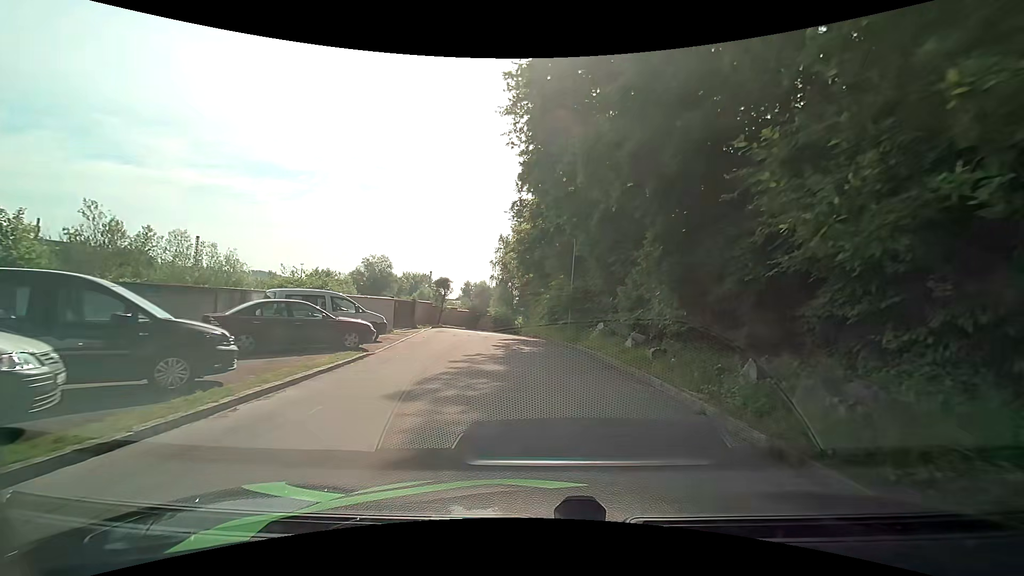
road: residential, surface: asphalt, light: Day
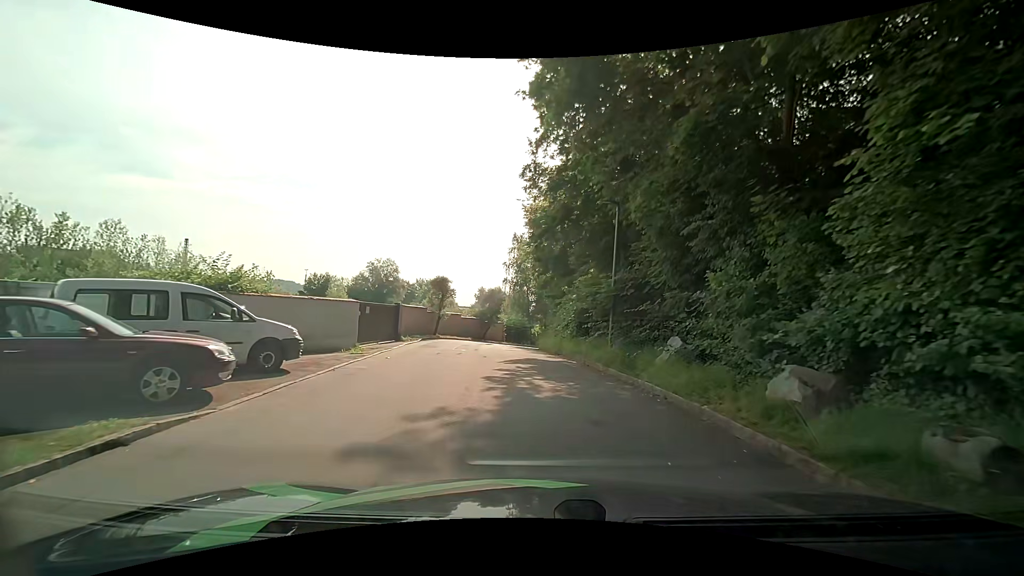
(-0.1, +8.1) m; -2°
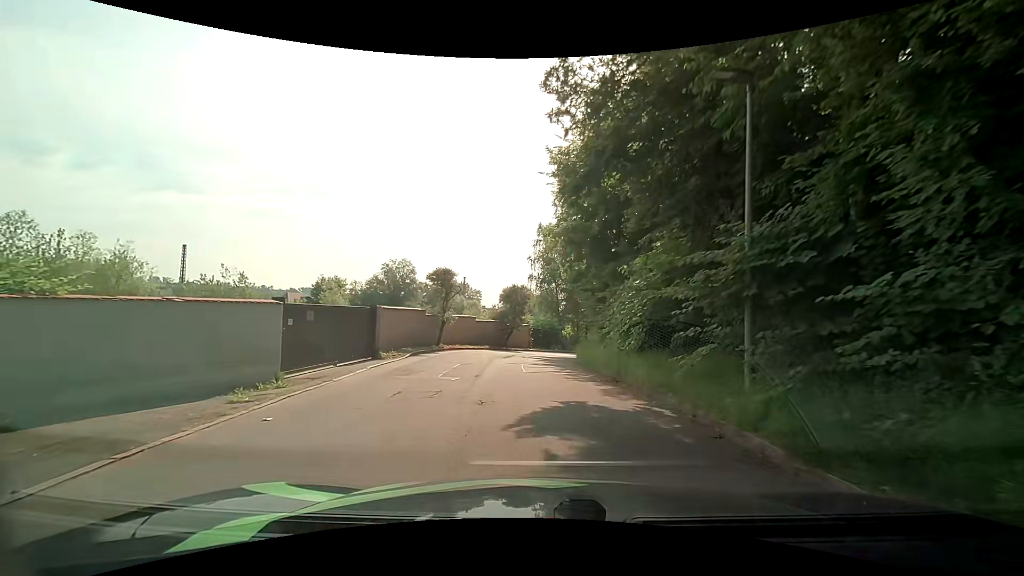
(-0.2, +8.2) m; -3°
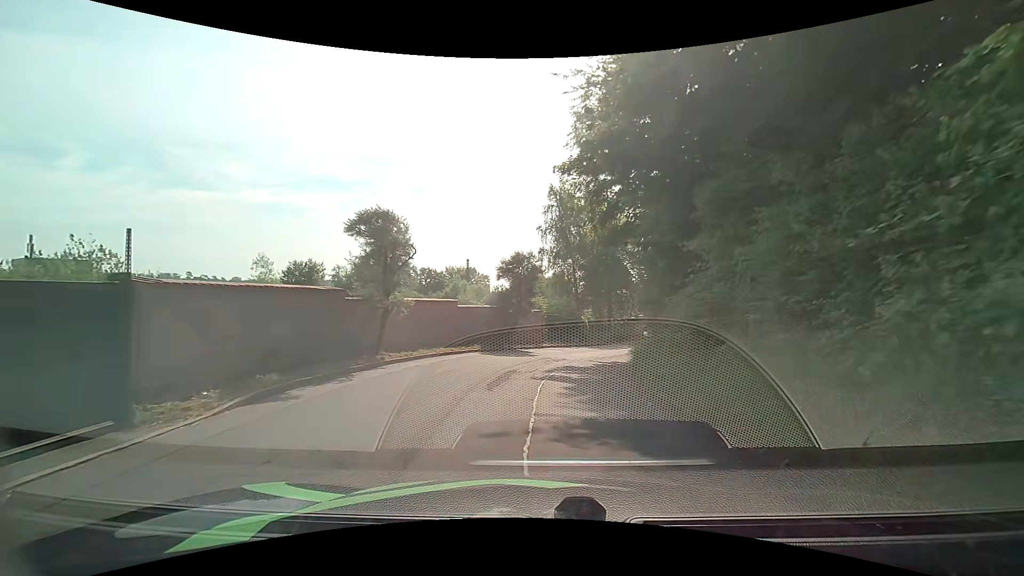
(-0.5, +11.8) m; -4°
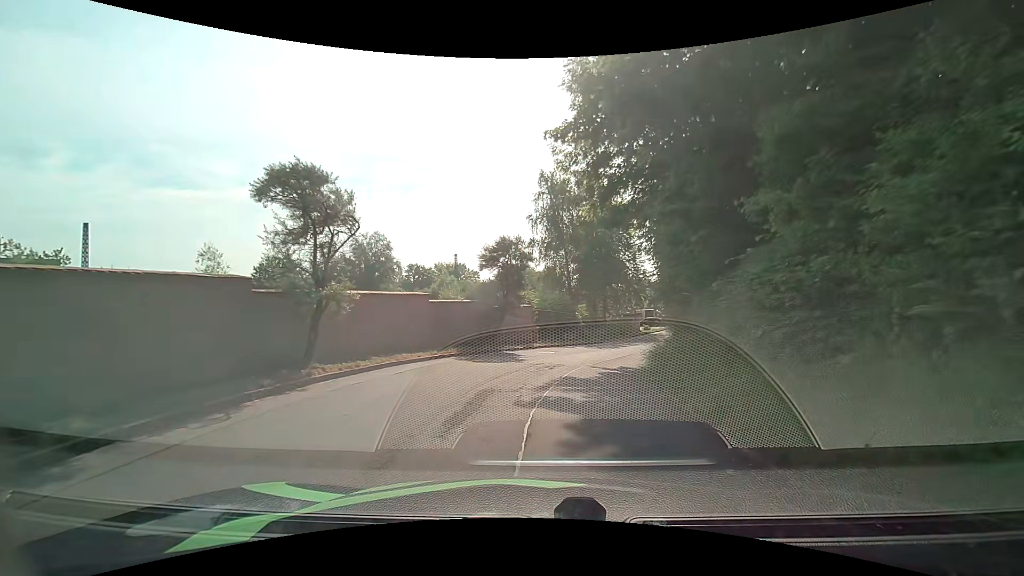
(+0.1, +3.7) m; +2°
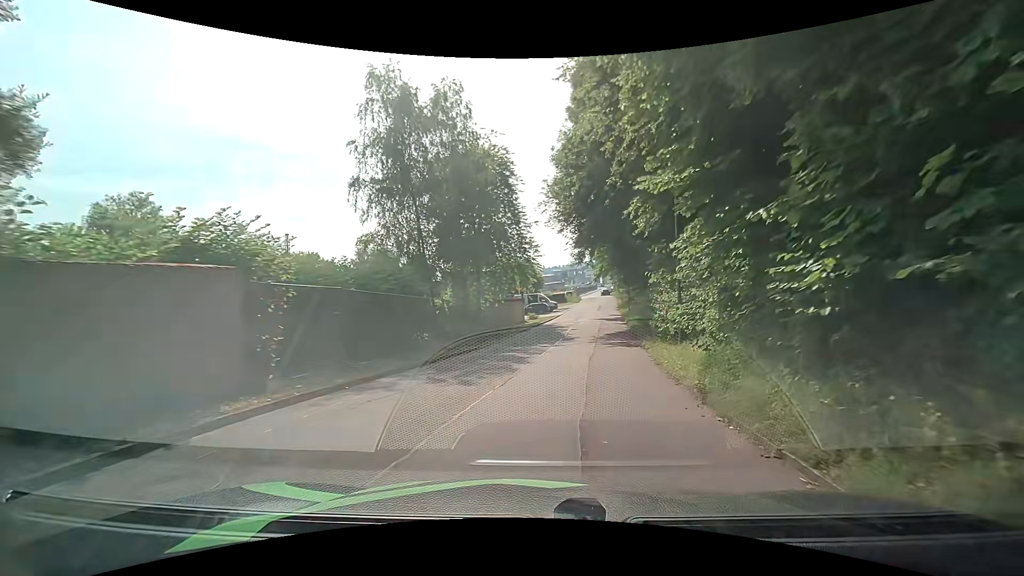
(+2.0, +18.2) m; +14°
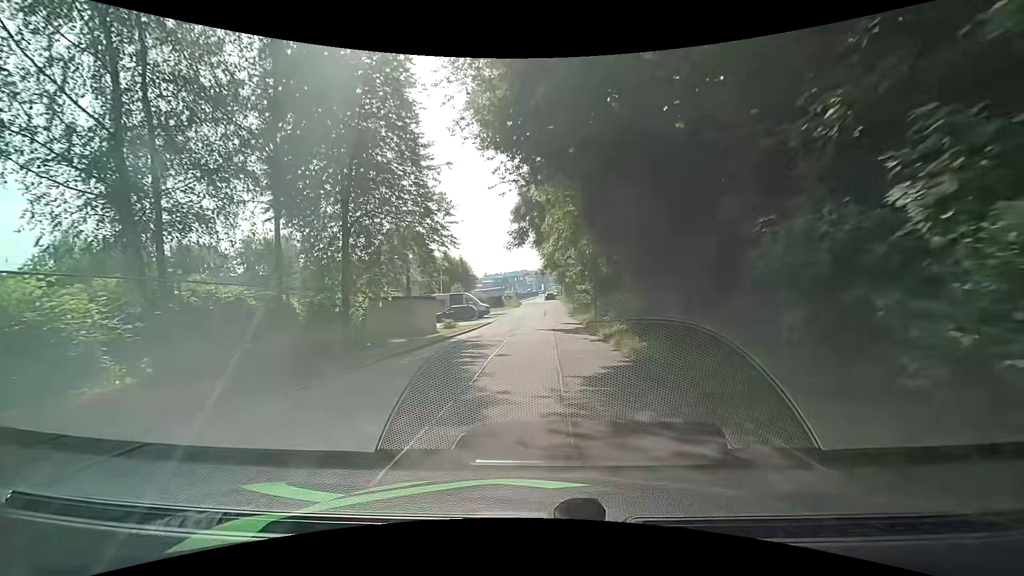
(+1.5, +17.8) m; +8°
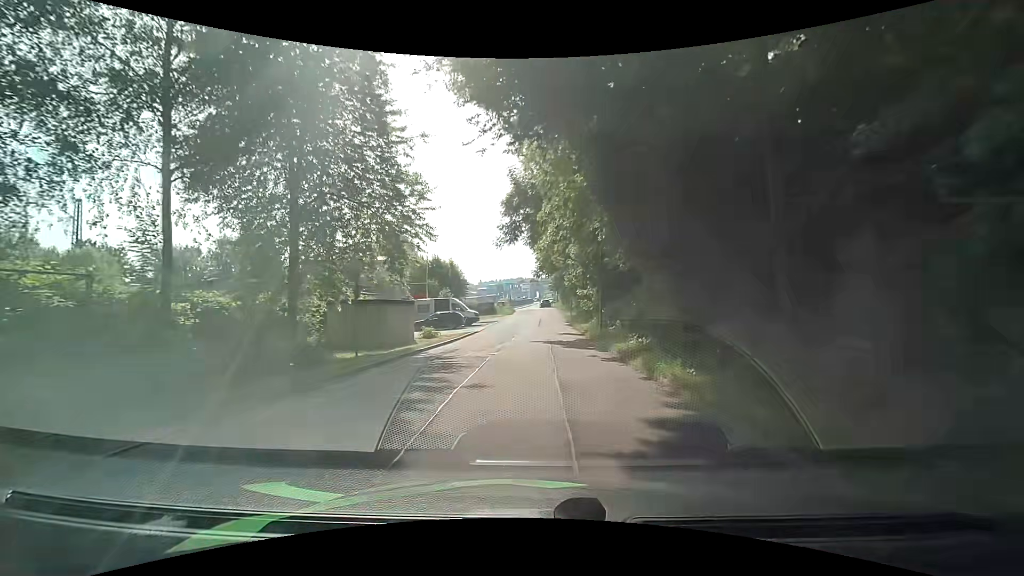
(-0.1, +4.9) m; -2°
(0, +10) (+1, +20) (+1, +30) (+2, +40) (+2, +50) (+3, +60) (+3, +70) (+2, +80) (+1, +90) (+2, +100) m
